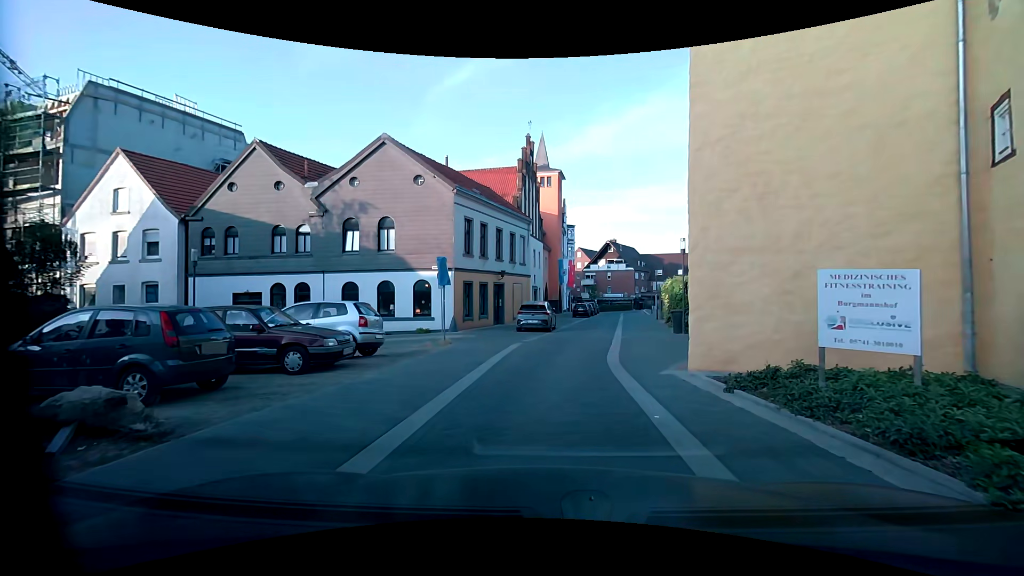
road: residential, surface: paving_stones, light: Day
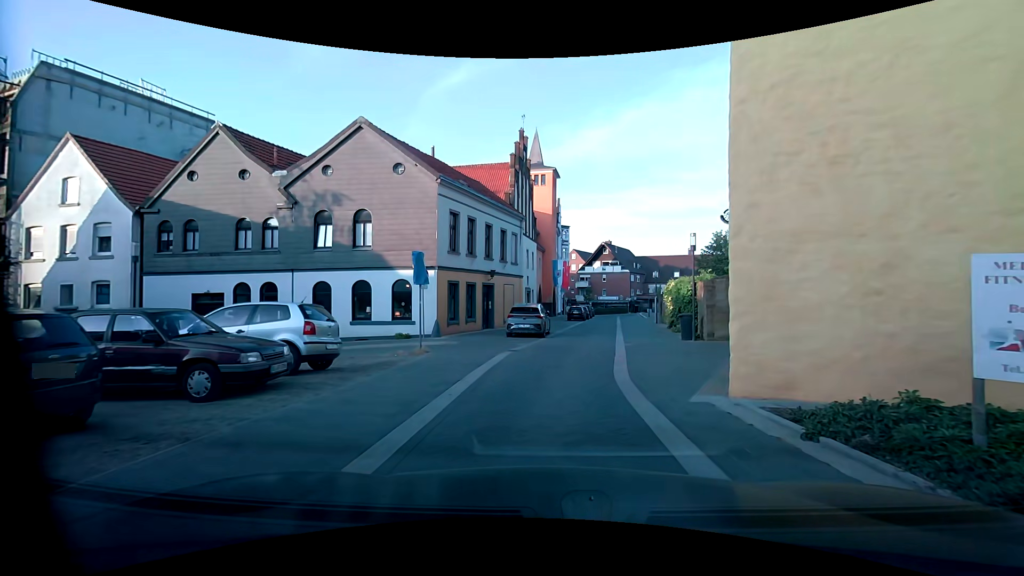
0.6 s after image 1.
(0.0, +2.5) m; +2°
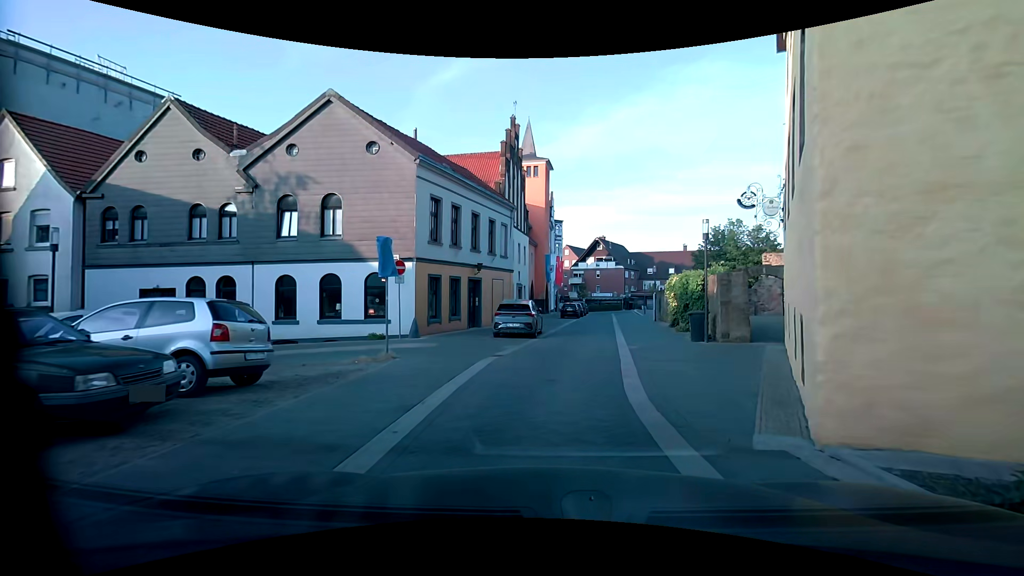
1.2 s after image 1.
(0.0, +2.4) m; +2°
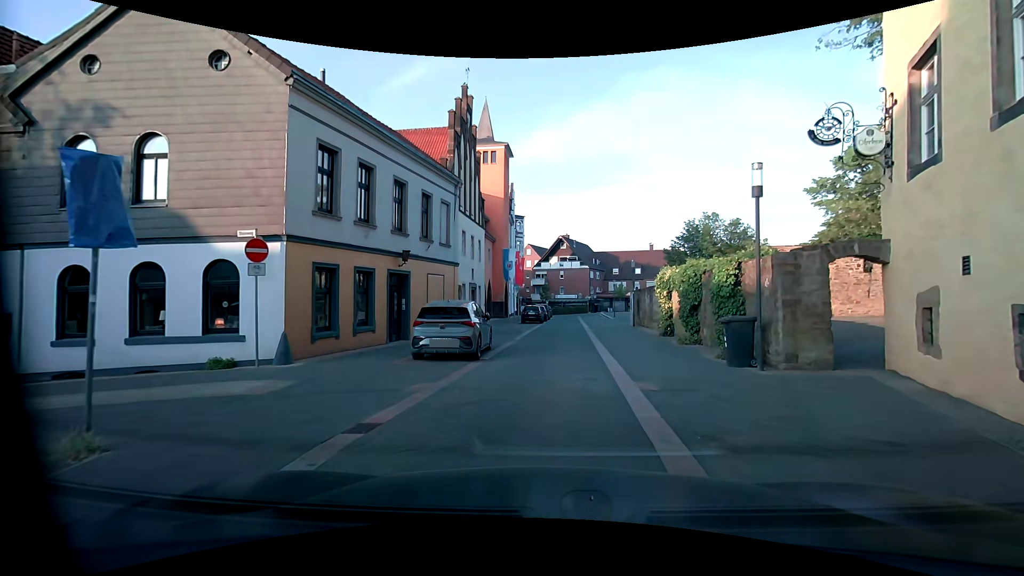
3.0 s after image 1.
(+0.2, +7.2) m; +4°
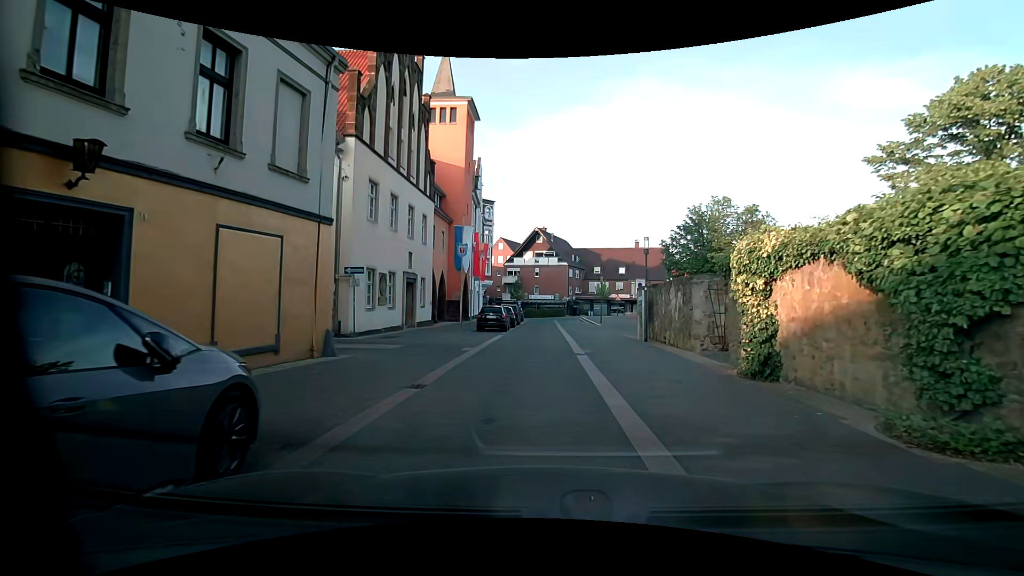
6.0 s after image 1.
(+0.5, +12.0) m; +3°
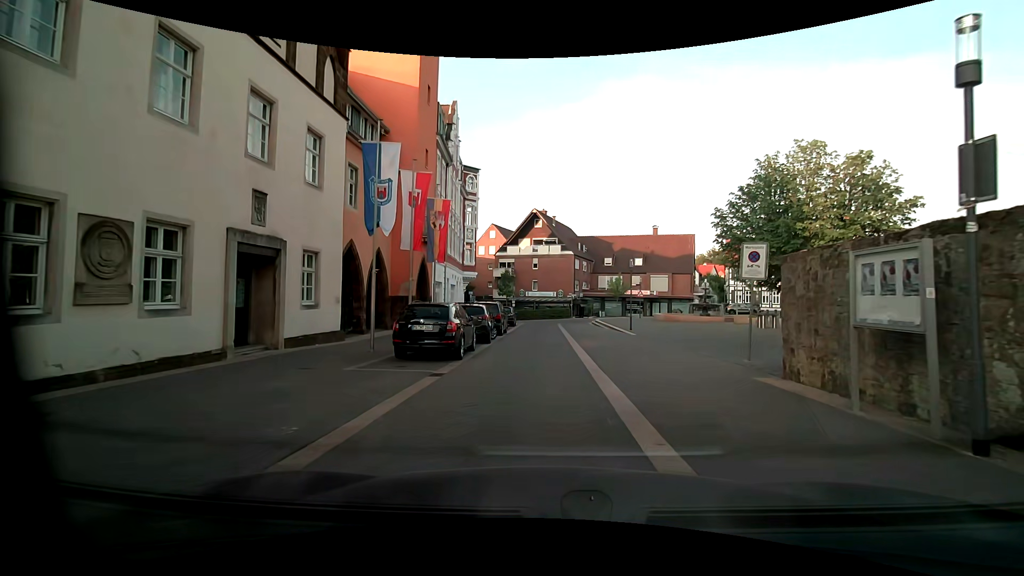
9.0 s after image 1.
(0.0, +15.5) m; -2°
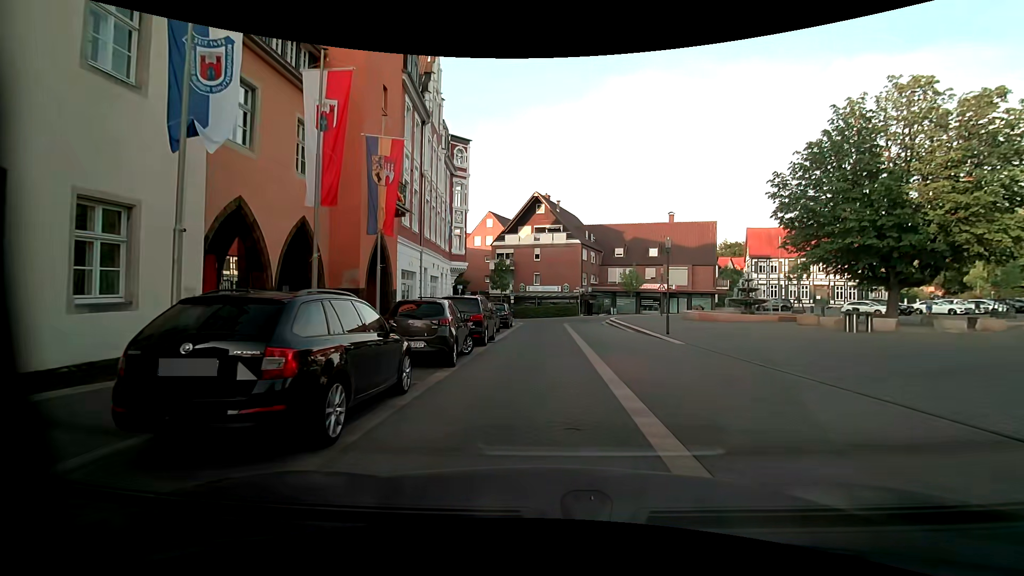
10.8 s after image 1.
(+0.2, +8.0) m; +1°
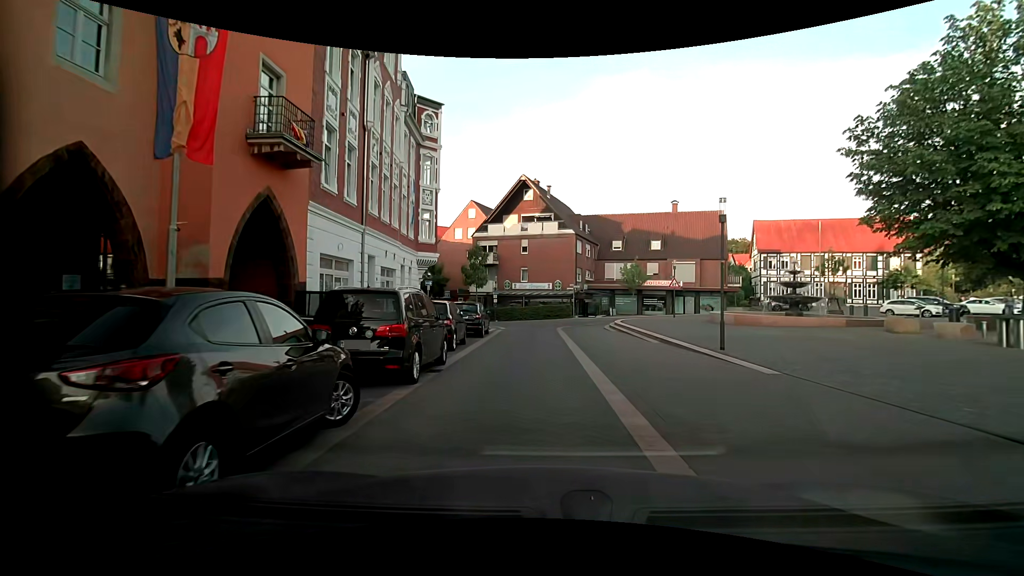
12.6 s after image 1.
(+0.1, +7.8) m; +1°
